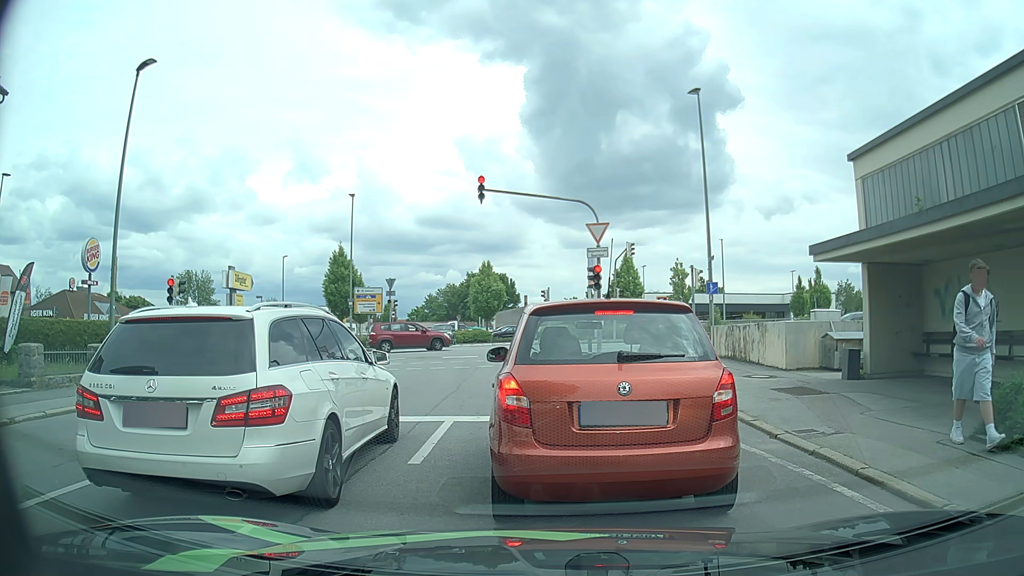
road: residential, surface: asphalt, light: Day
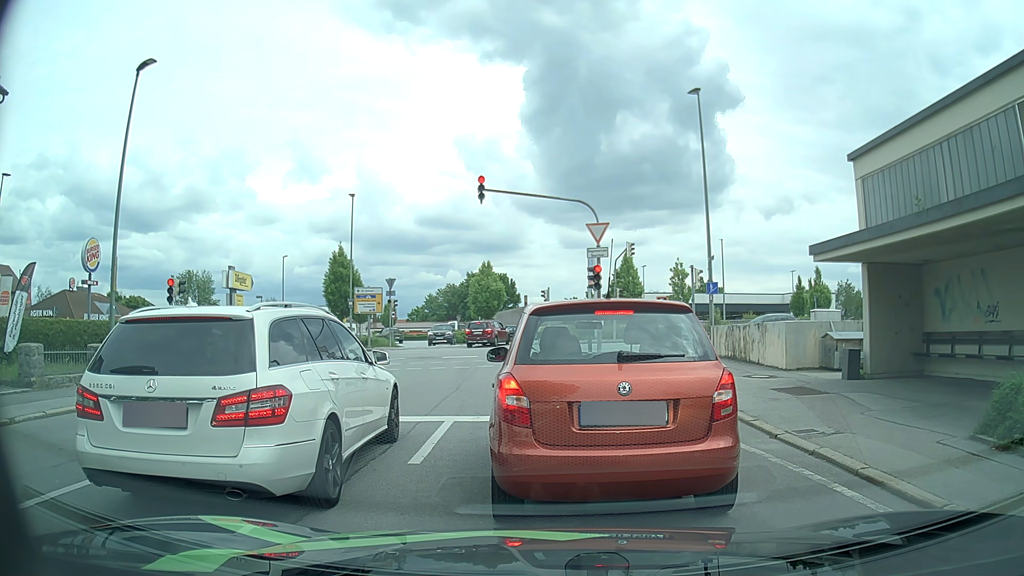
(0.0, 0.0) m; 0°
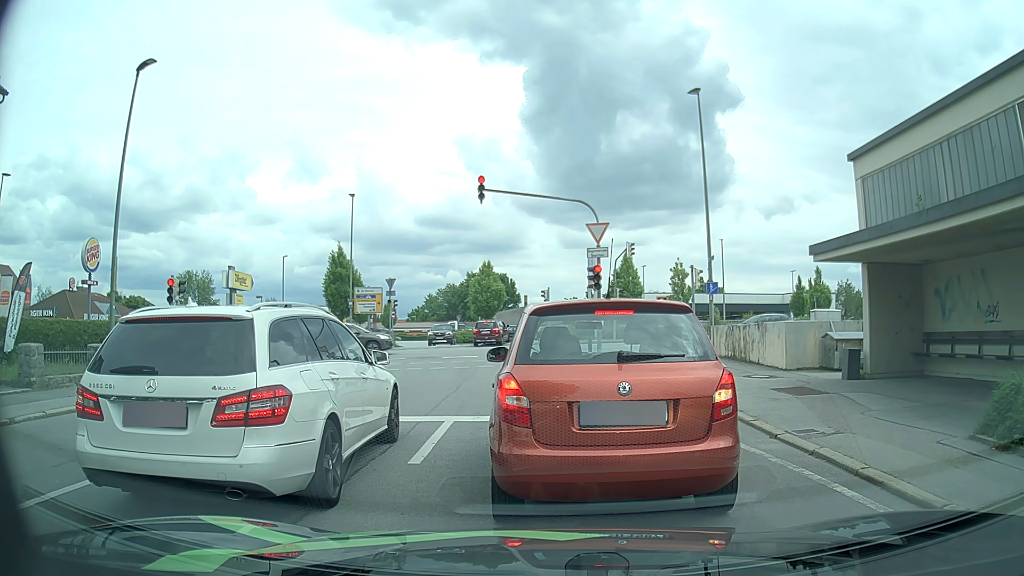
(0.0, 0.0) m; 0°
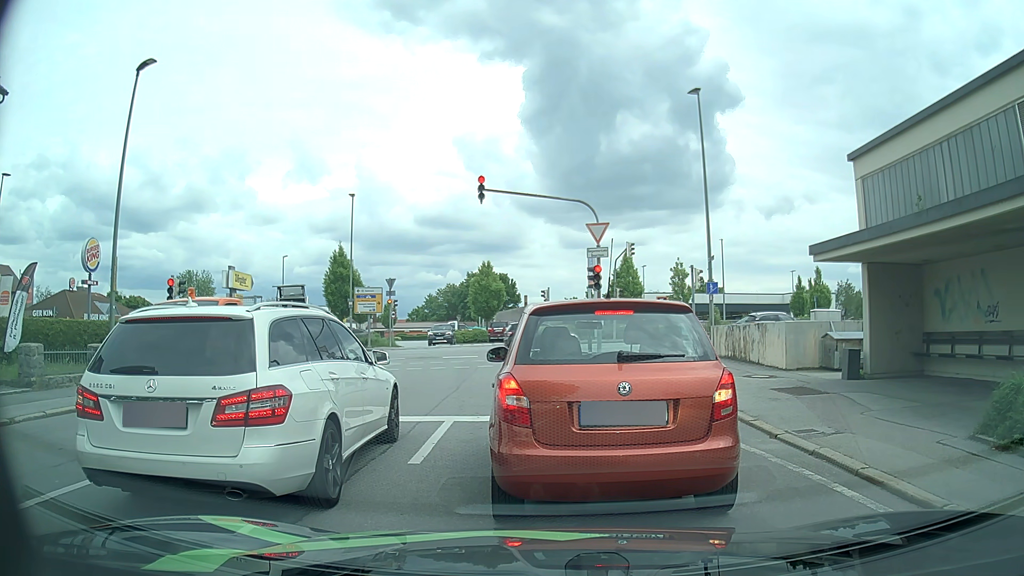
(0.0, 0.0) m; 0°
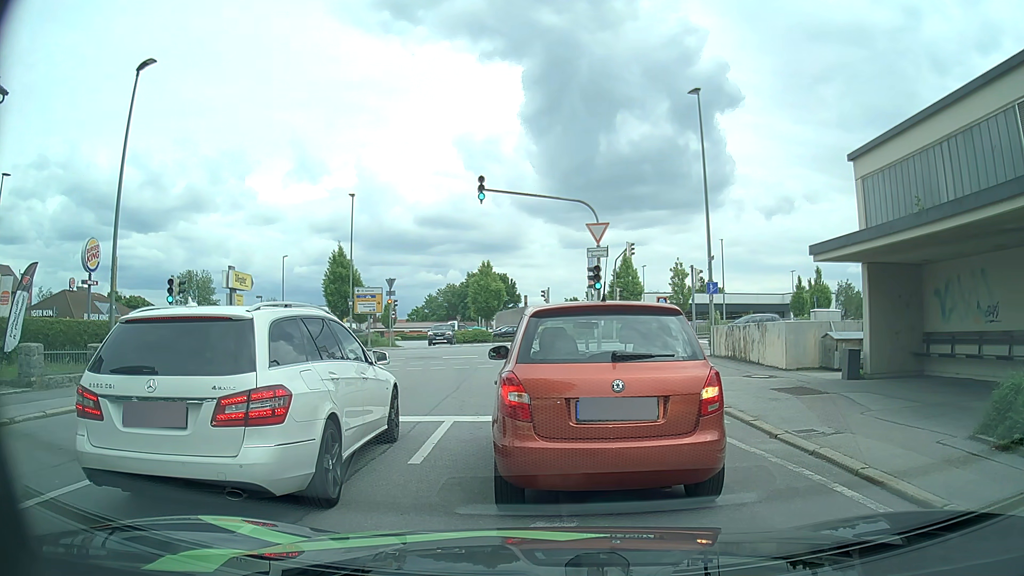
(0.0, 0.0) m; 0°
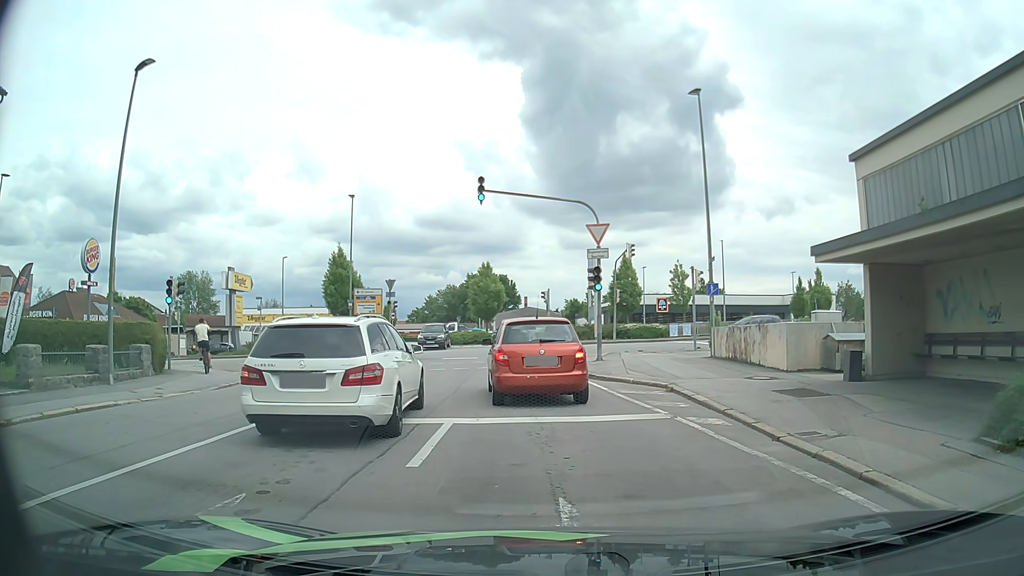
(0.0, 0.0) m; 0°
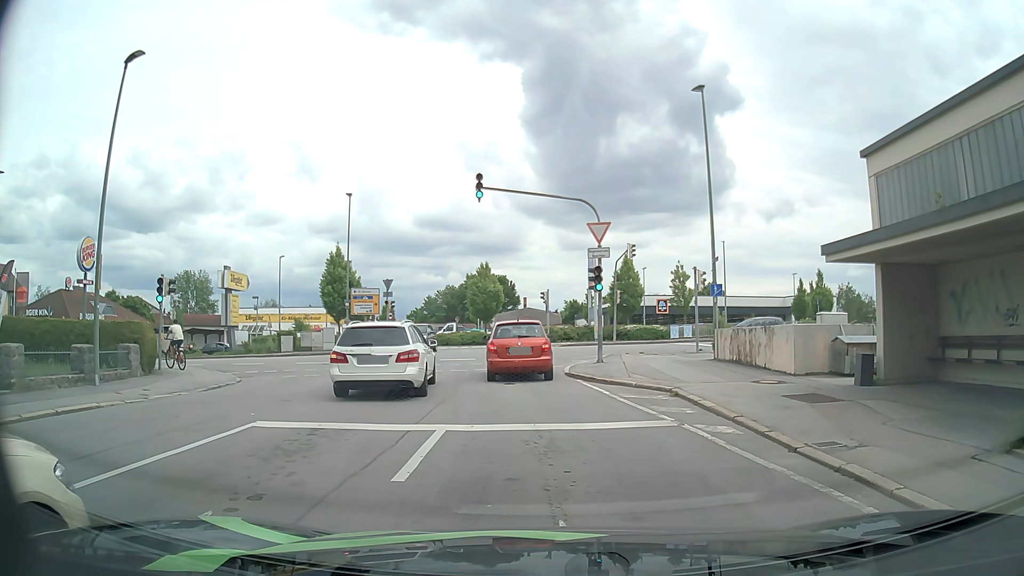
(0.0, +0.6) m; 0°
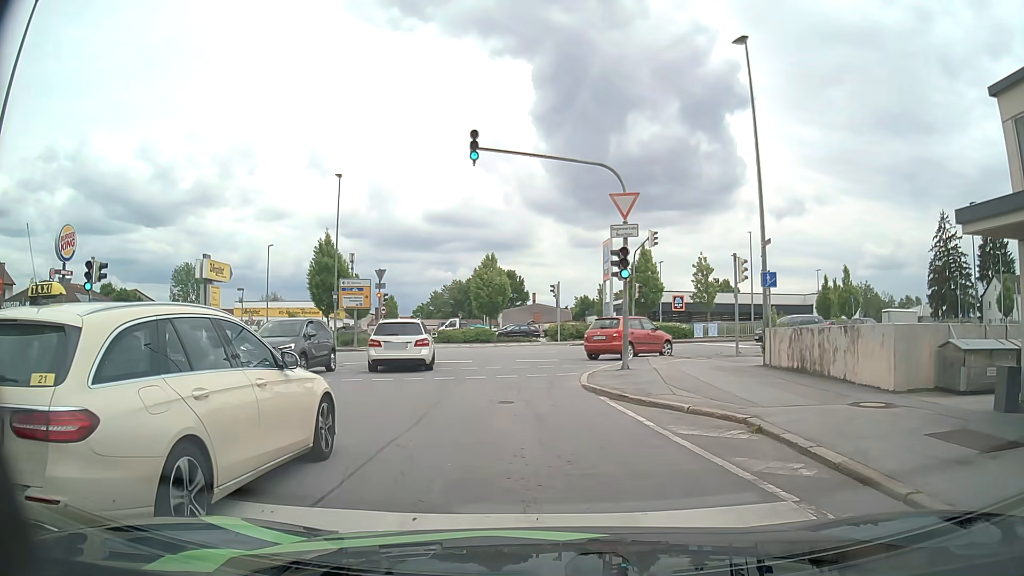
(-0.1, +4.8) m; -1°
